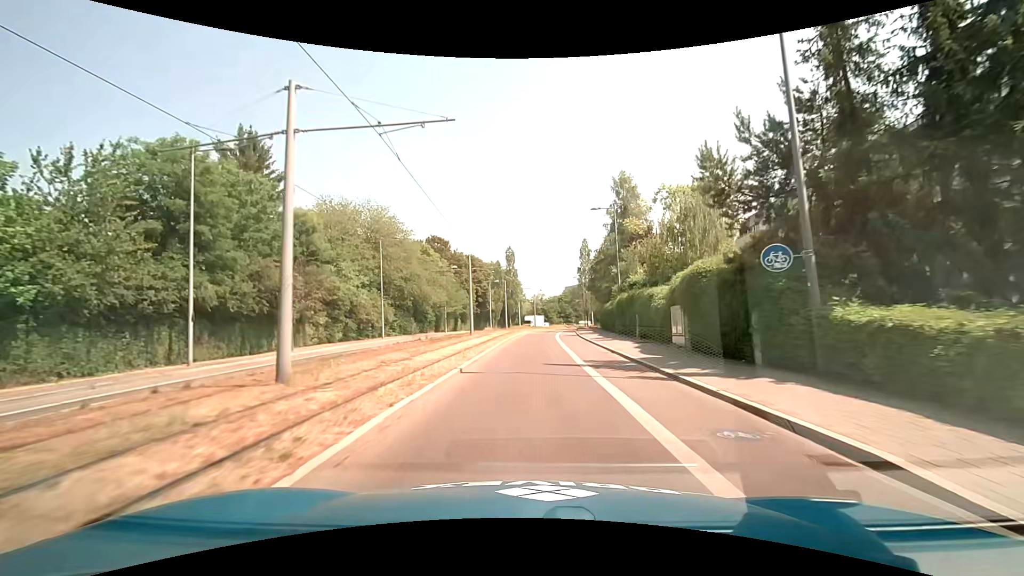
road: secondary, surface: asphalt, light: Day
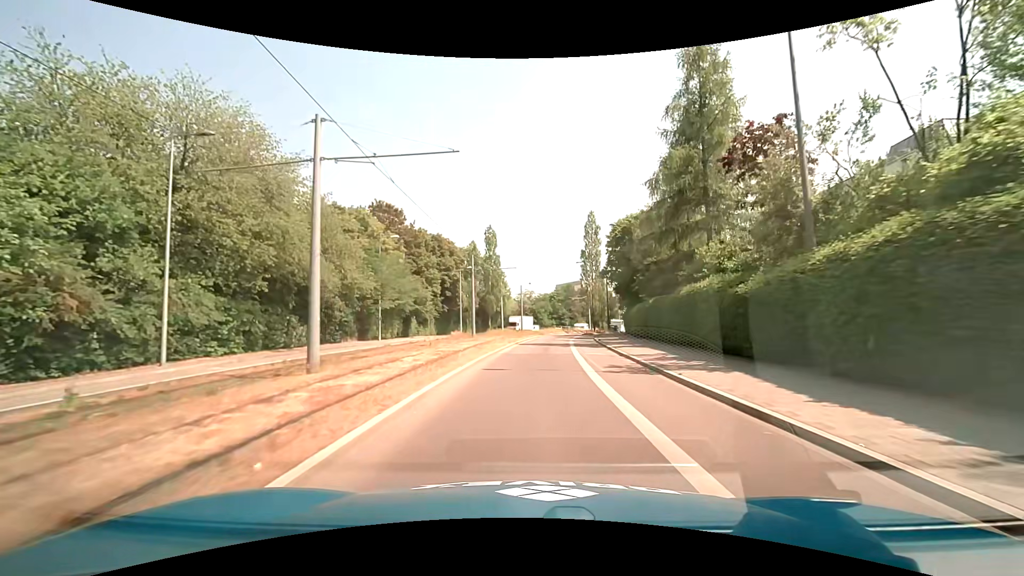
(+0.4, +29.0) m; +2°
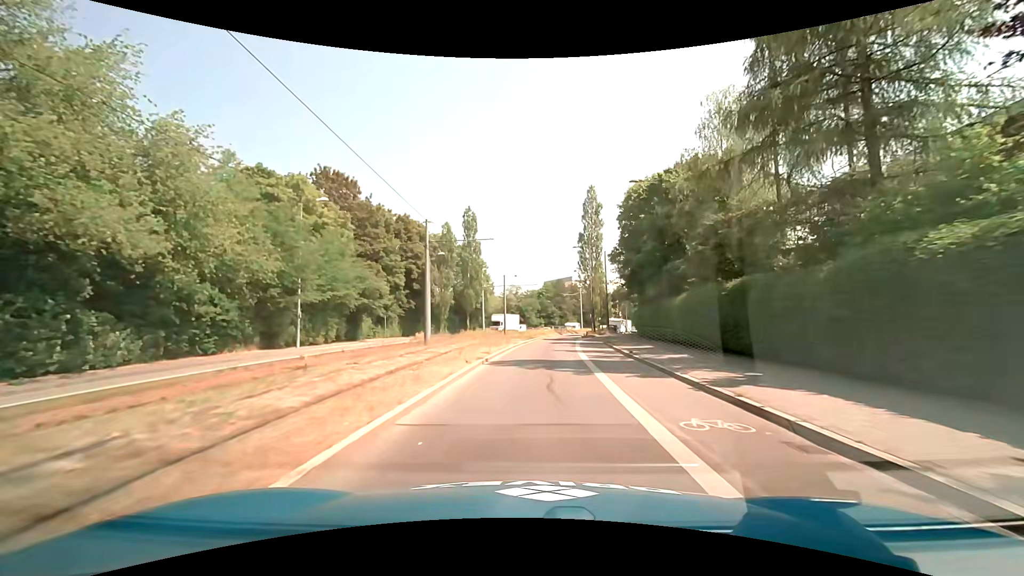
(+0.1, +14.6) m; +2°
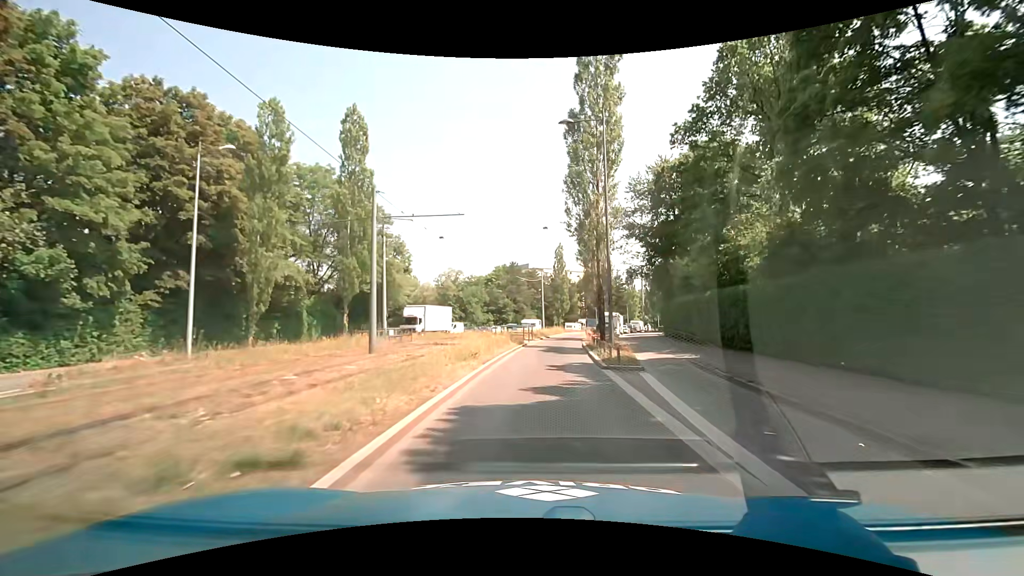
(+1.3, +36.7) m; +5°
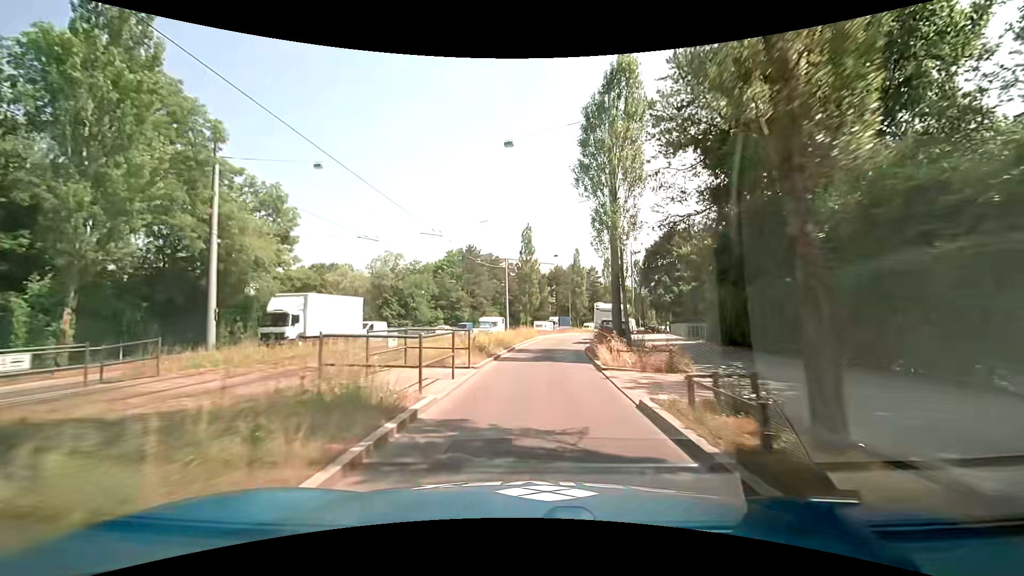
(+0.9, +22.1) m; +3°
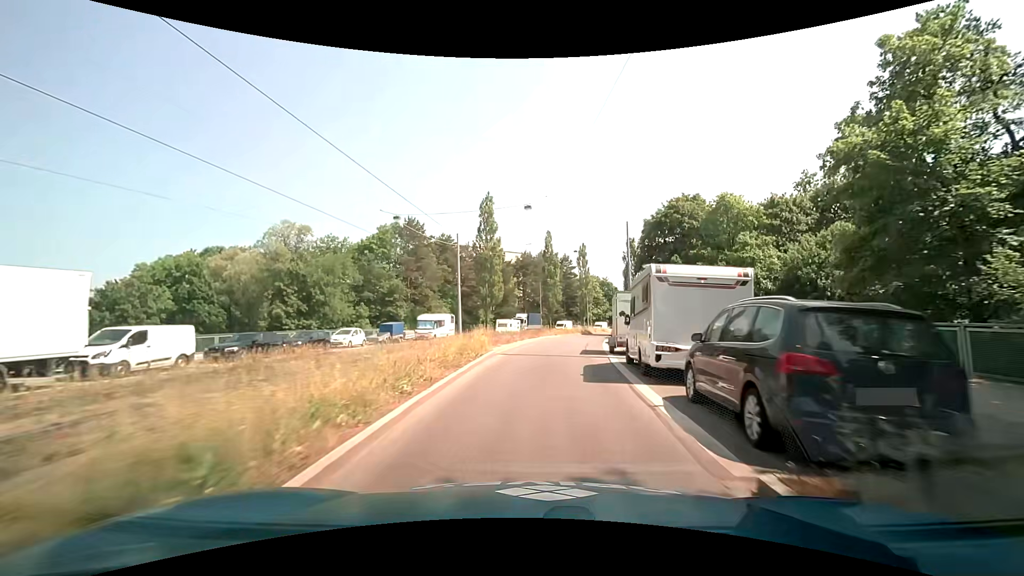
(+1.0, +22.1) m; +5°
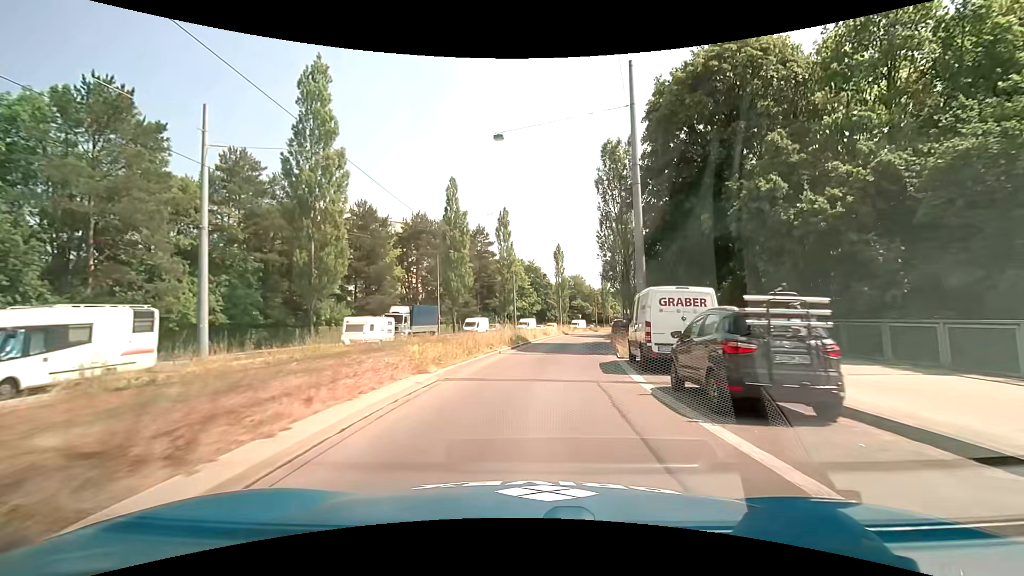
(+2.9, +36.8) m; +9°
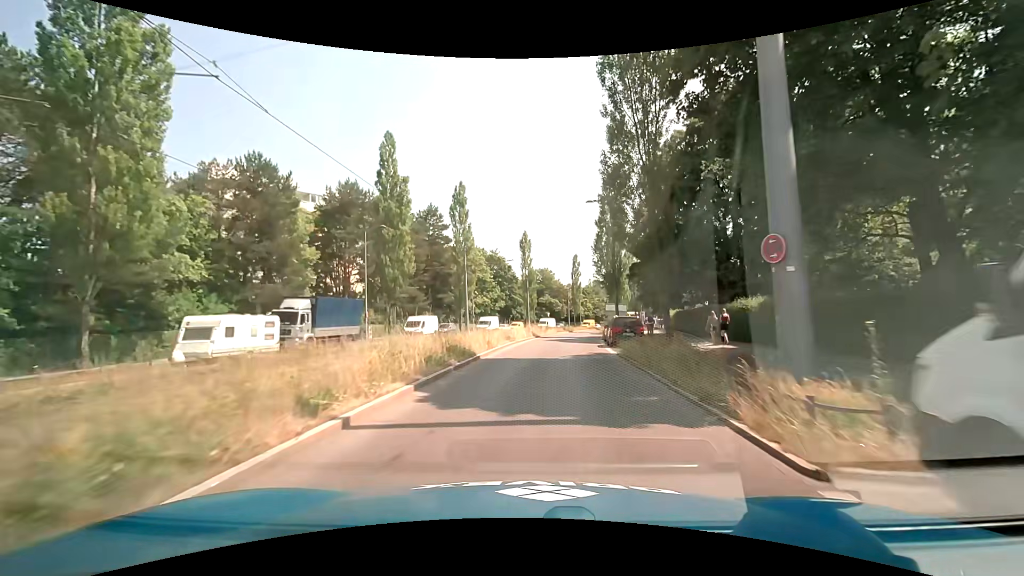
(+0.5, +14.8) m; +4°
(0, +10) (+1, +20) (+2, +30) (+3, +40) (+5, +50) (+7, +60) (+9, +69) (+12, +79) (+15, +88) (+18, +98) m
